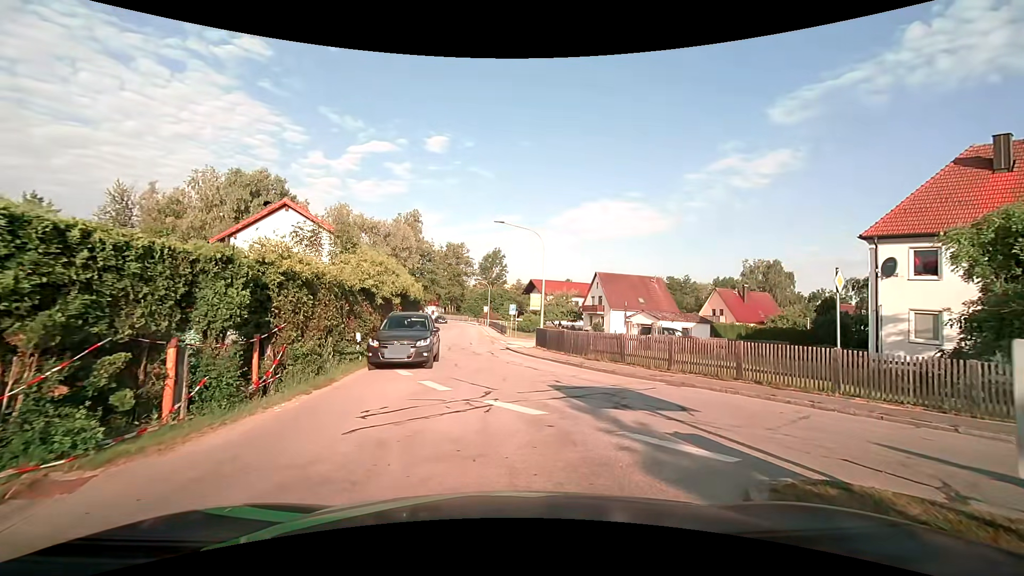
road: tertiary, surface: asphalt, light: Day
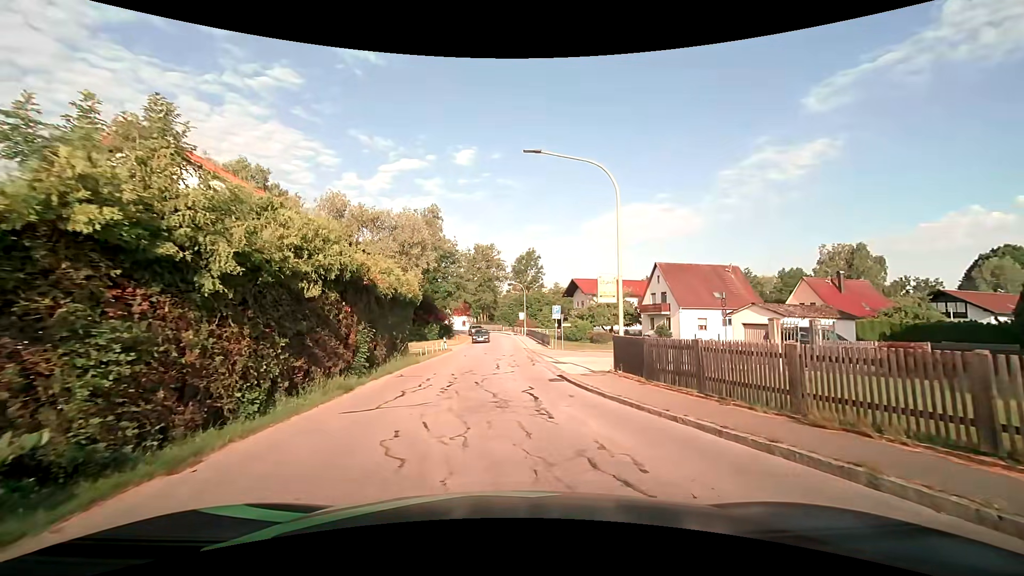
(-0.4, +13.1) m; -6°
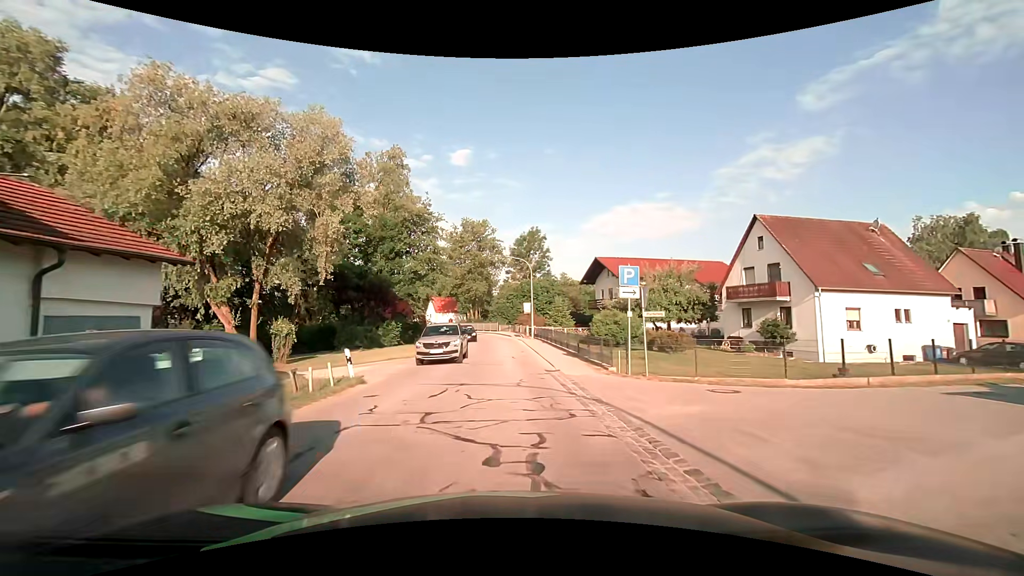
(+0.2, +23.3) m; 0°
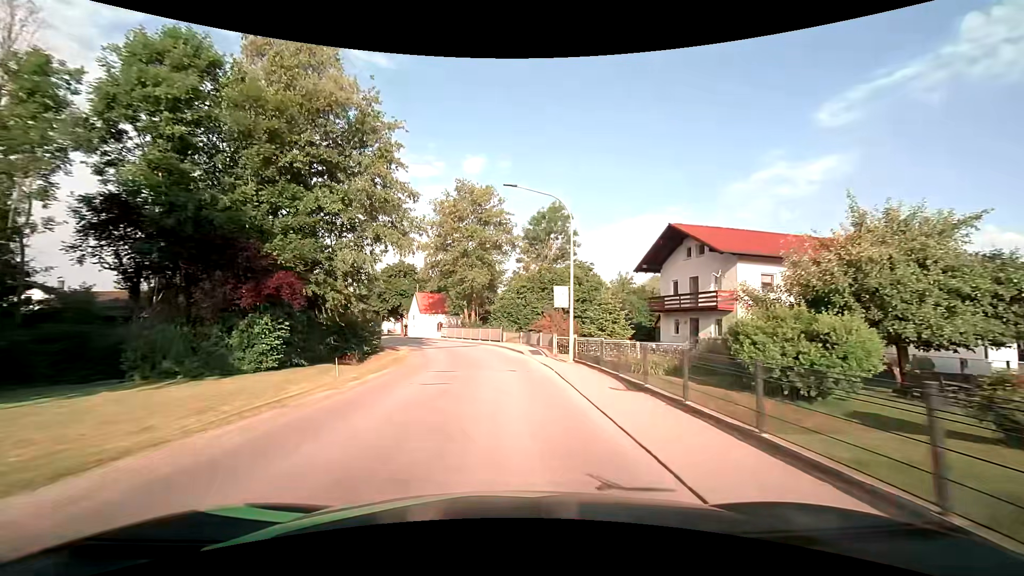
(+0.1, +23.5) m; -1°
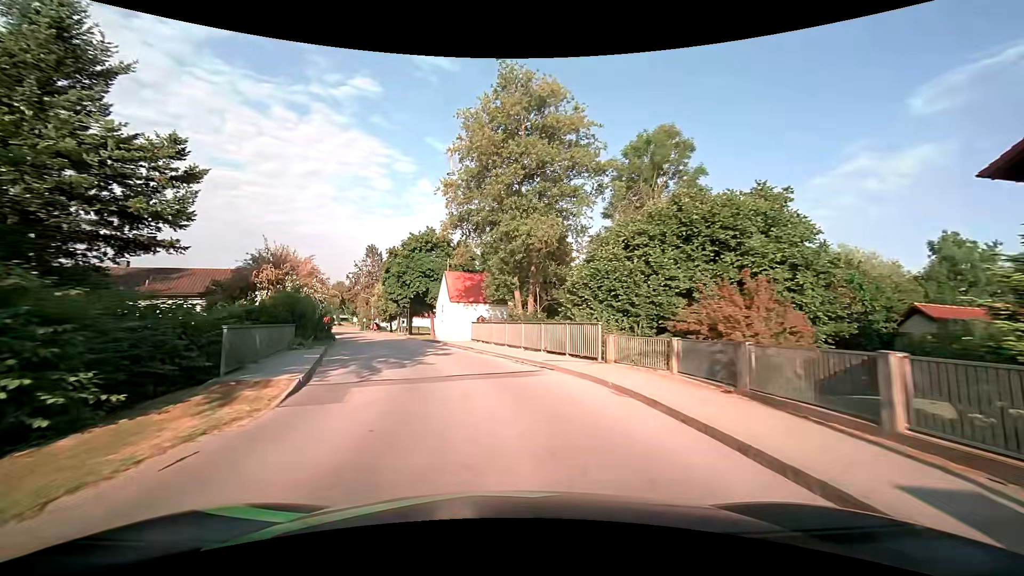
(-0.9, +24.2) m; -7°
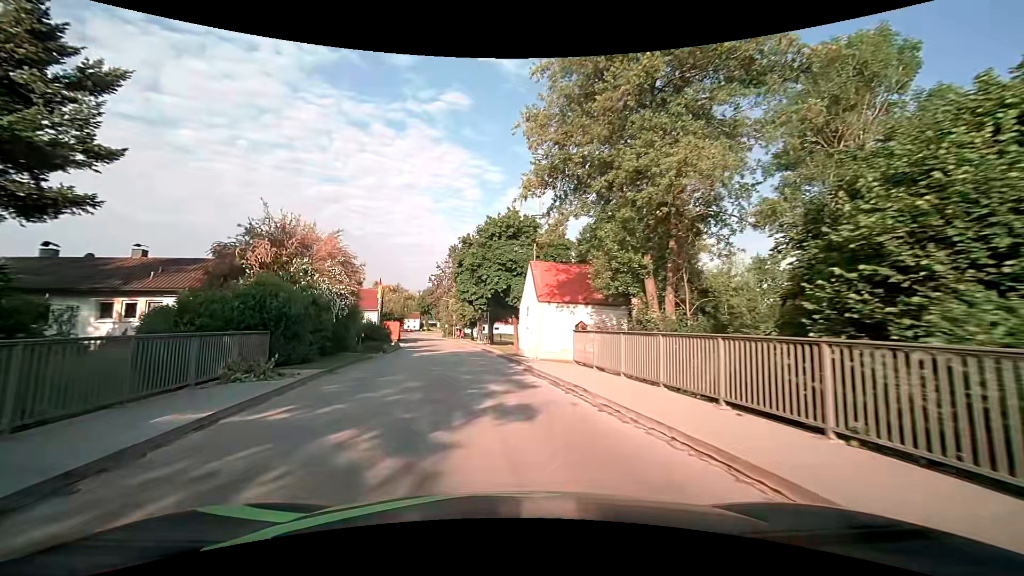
(-1.0, +12.0) m; -10°
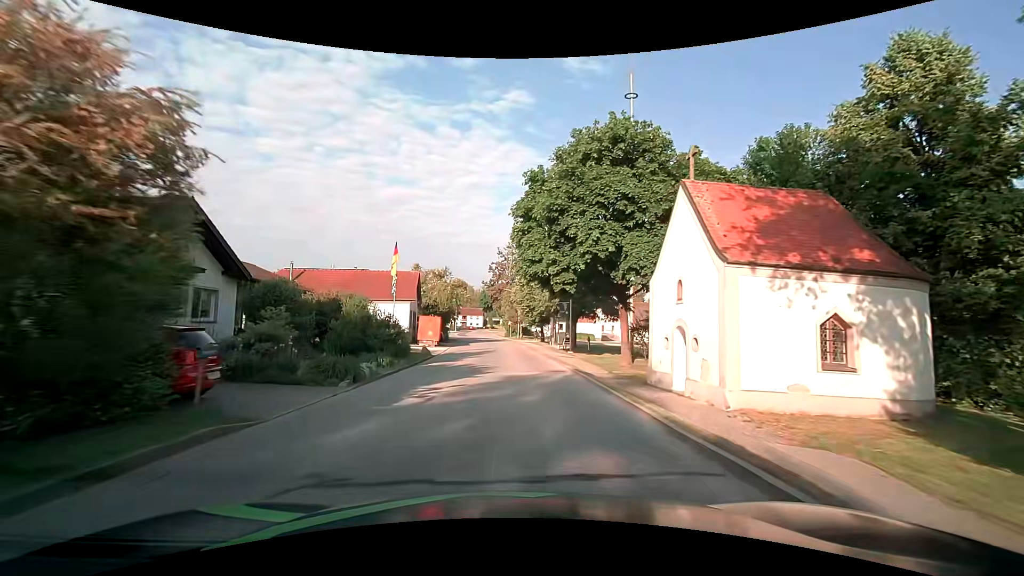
(-1.6, +17.8) m; -8°
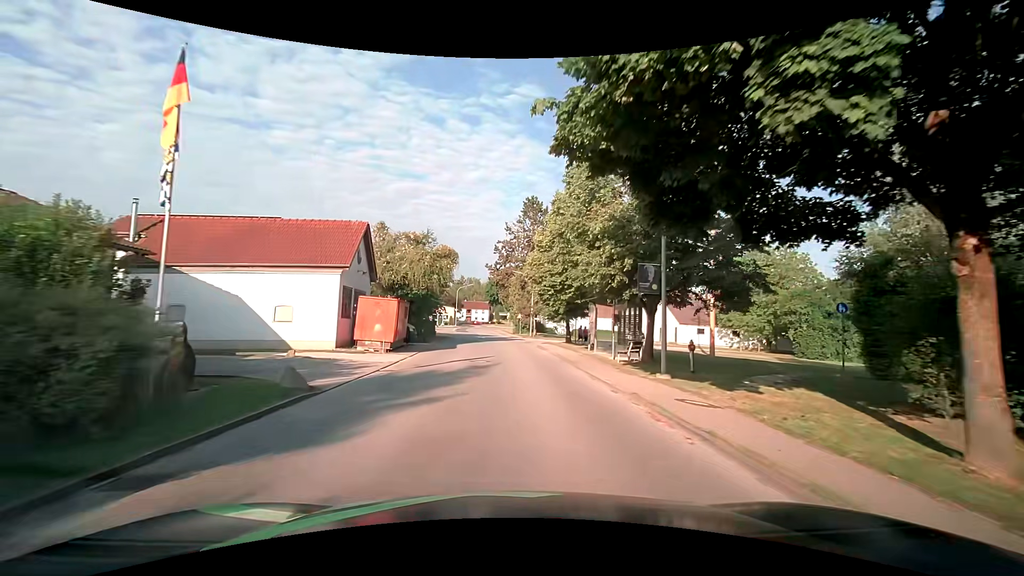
(-0.2, +17.7) m; -1°
